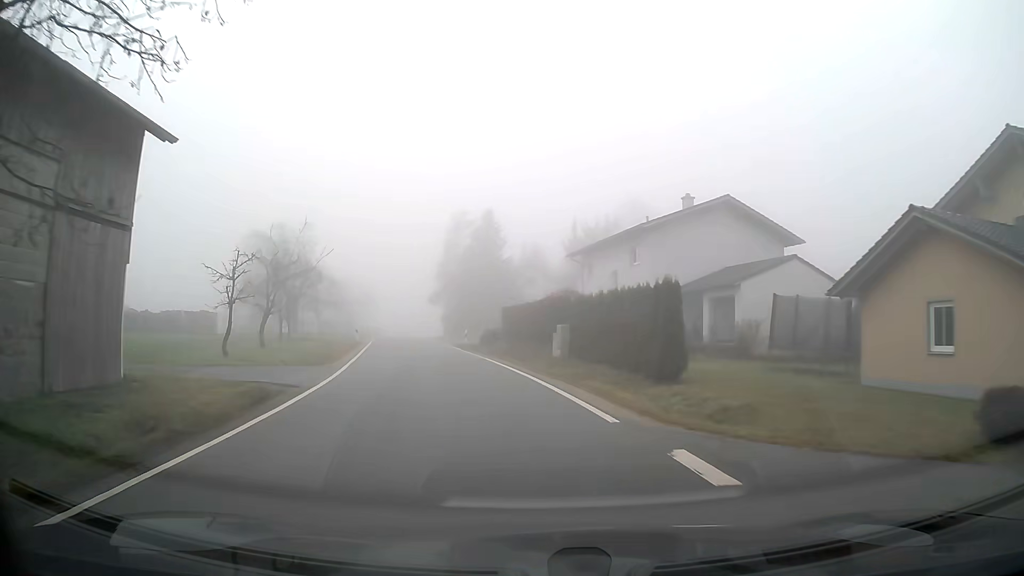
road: tertiary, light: Day
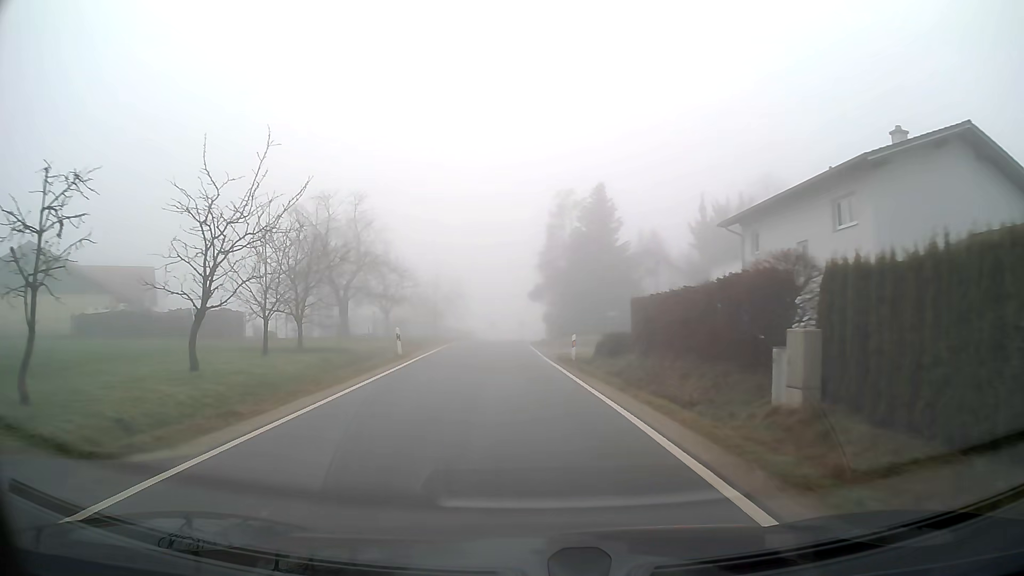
(-1.1, +14.4) m; -8°
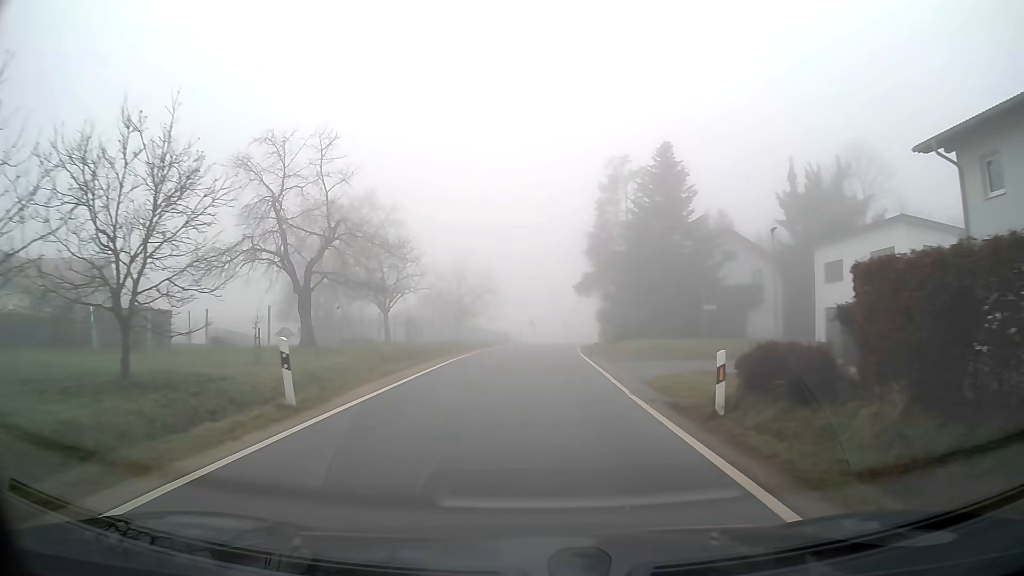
(-0.4, +14.7) m; -2°
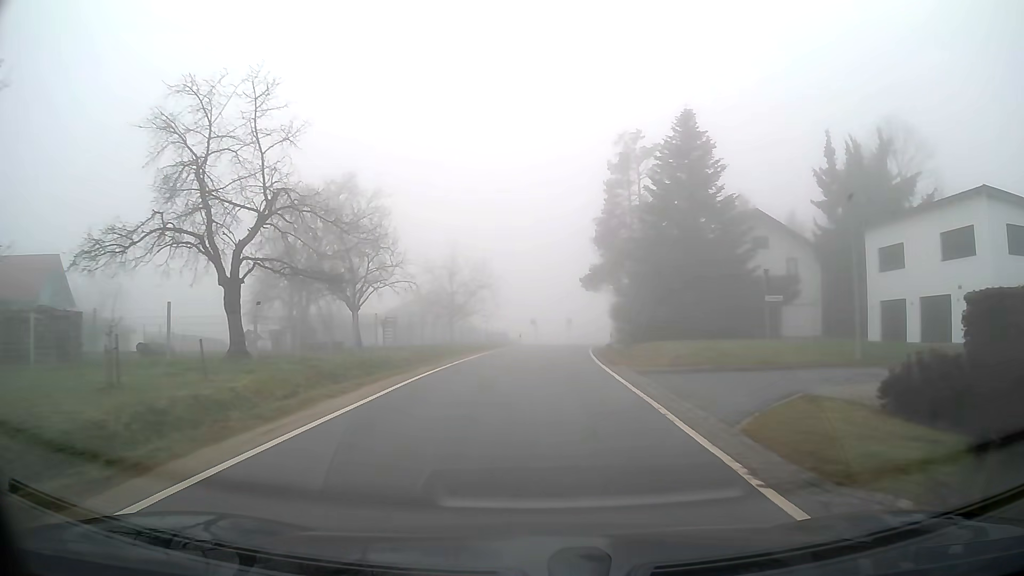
(0.0, +7.5) m; 0°
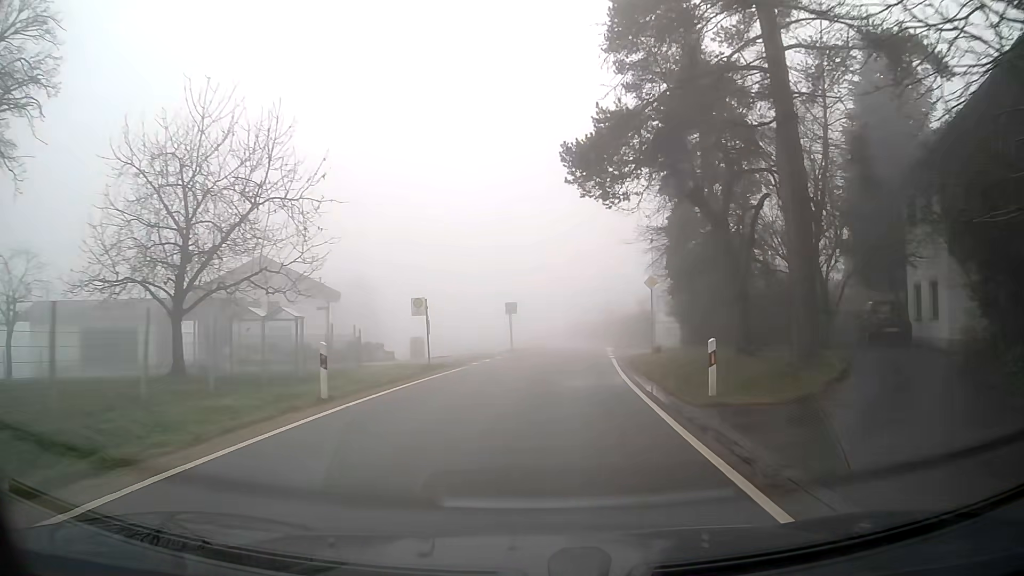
(+1.5, +38.8) m; +5°
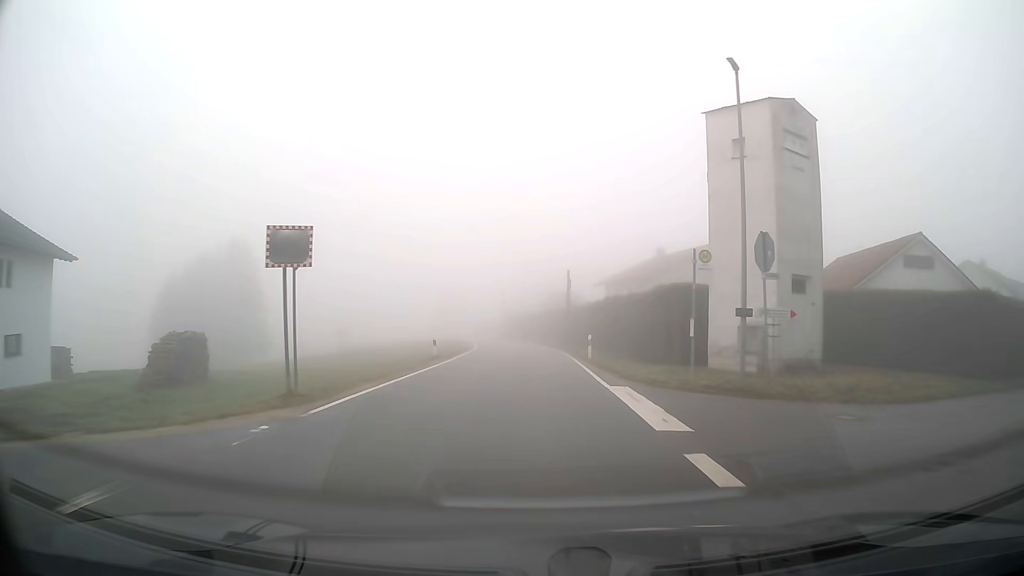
(+1.5, +31.7) m; +4°
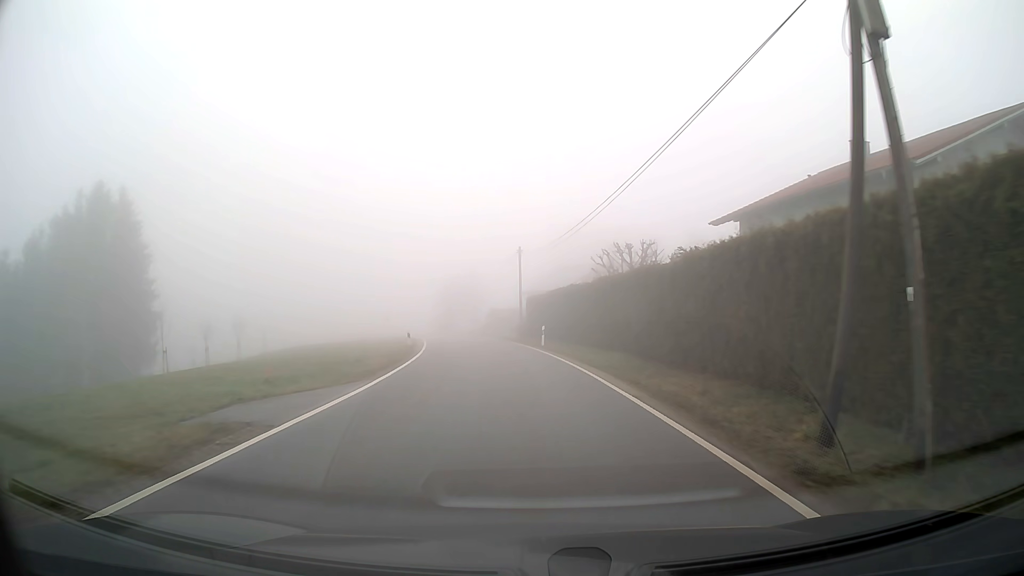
(-0.3, +41.6) m; -3°
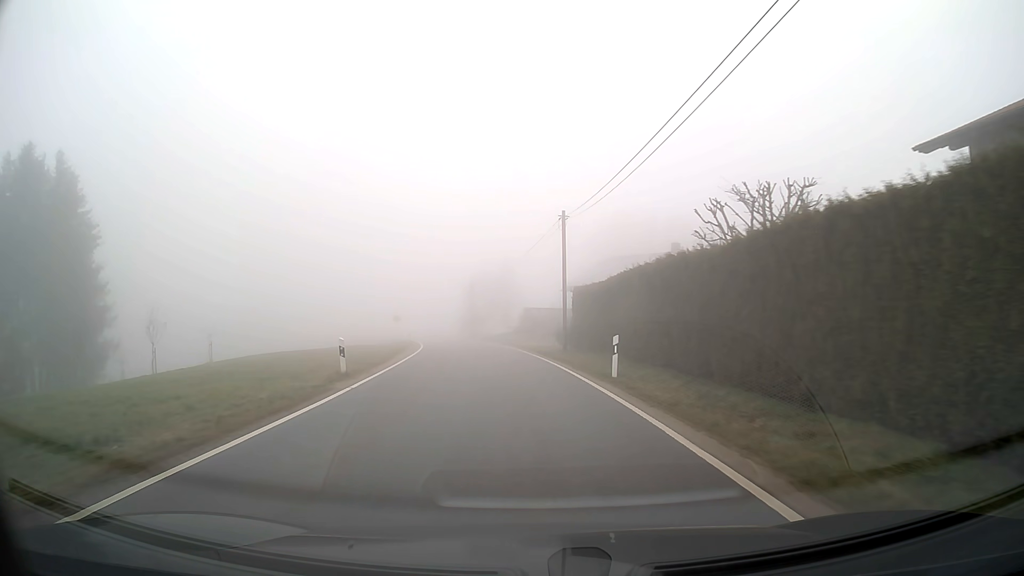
(-0.5, +17.0) m; -3°
